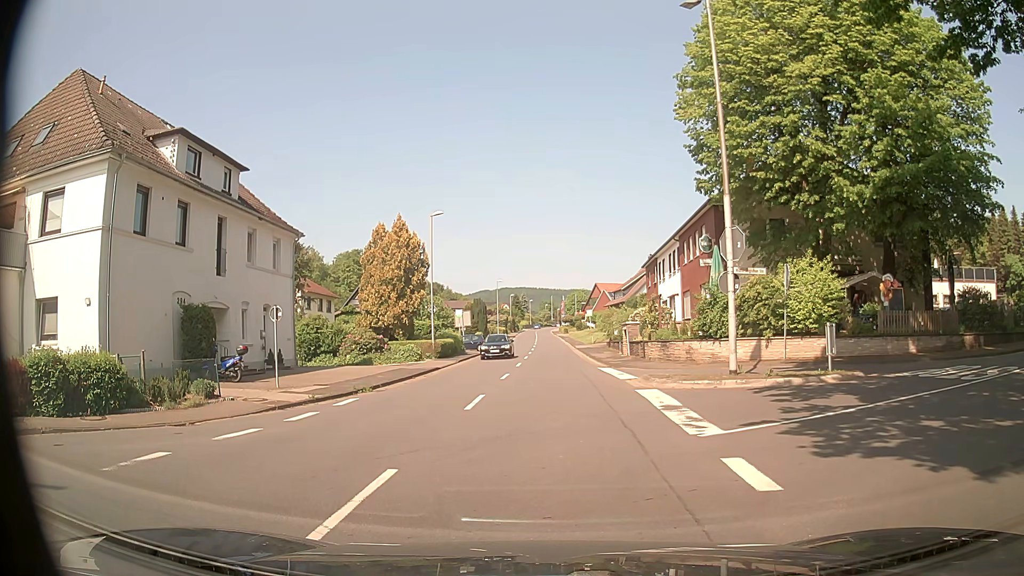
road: tertiary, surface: asphalt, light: Day
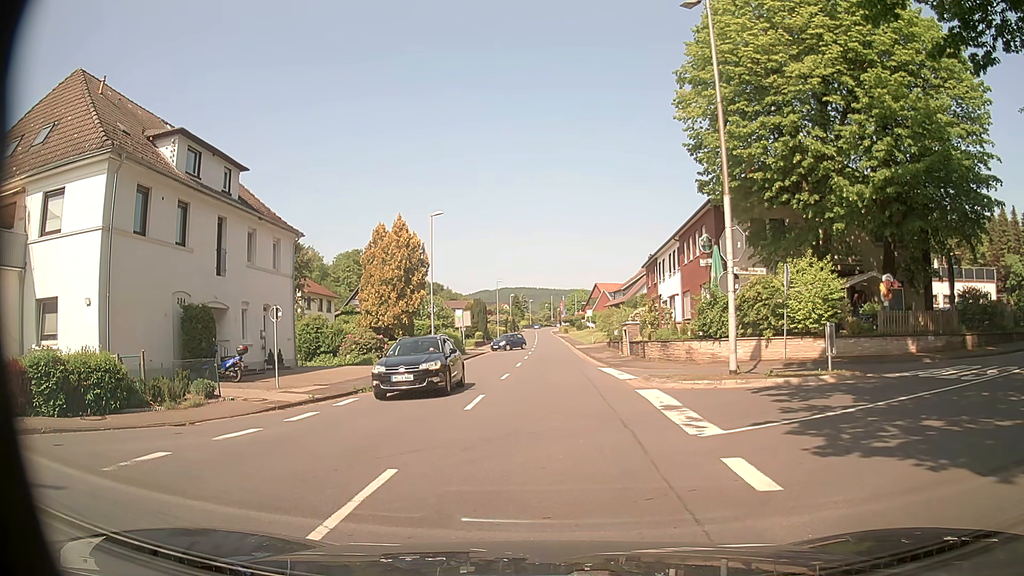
(0.0, 0.0) m; 0°
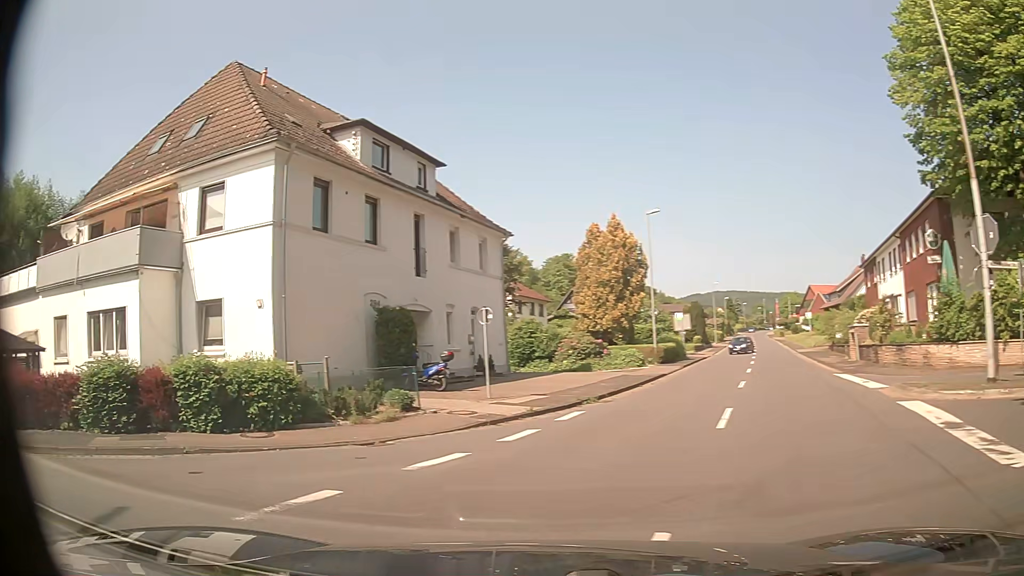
(-0.3, +2.4) m; -19°
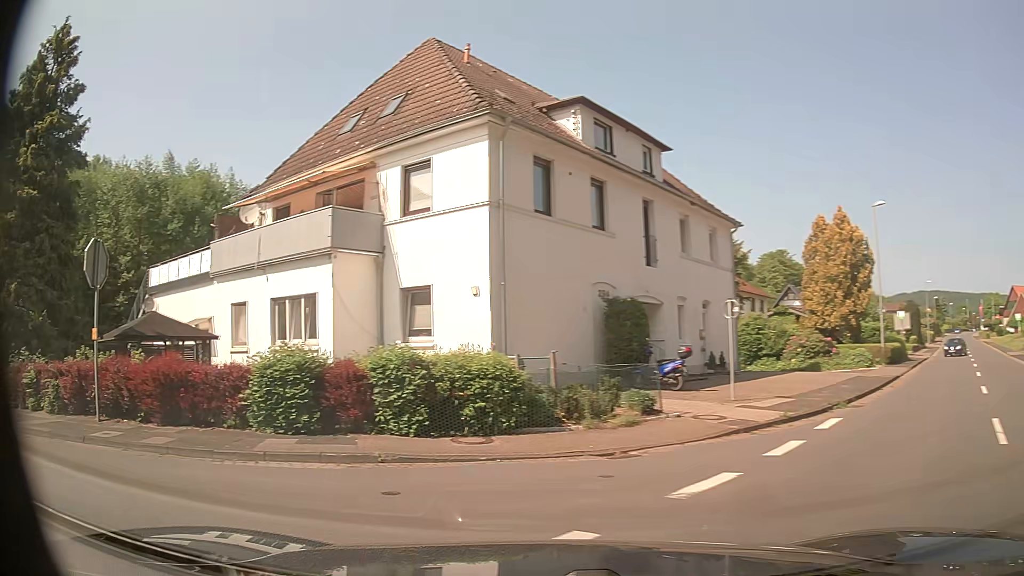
(-0.4, +1.9) m; -20°
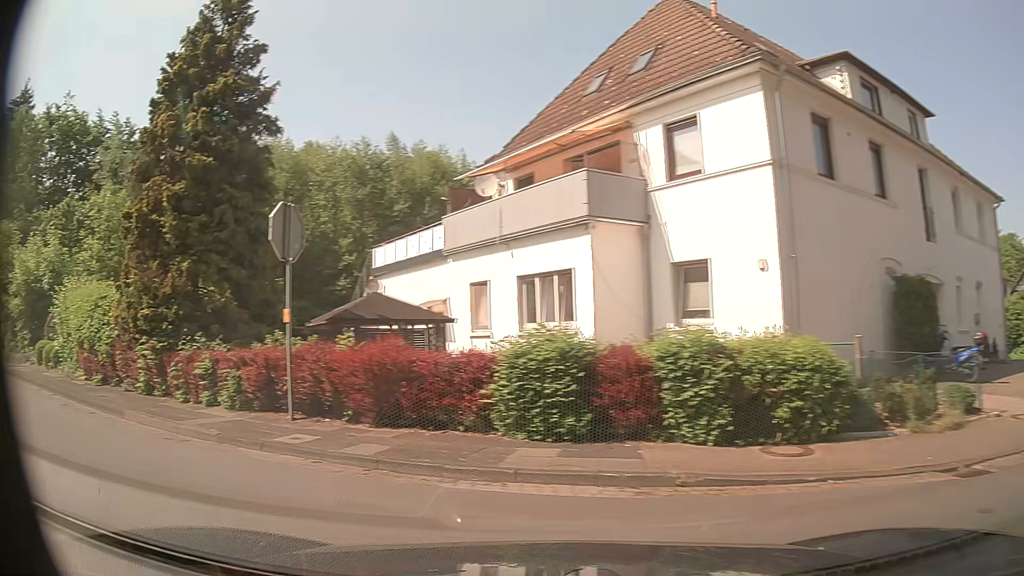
(-0.4, +2.6) m; -20°
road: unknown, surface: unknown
